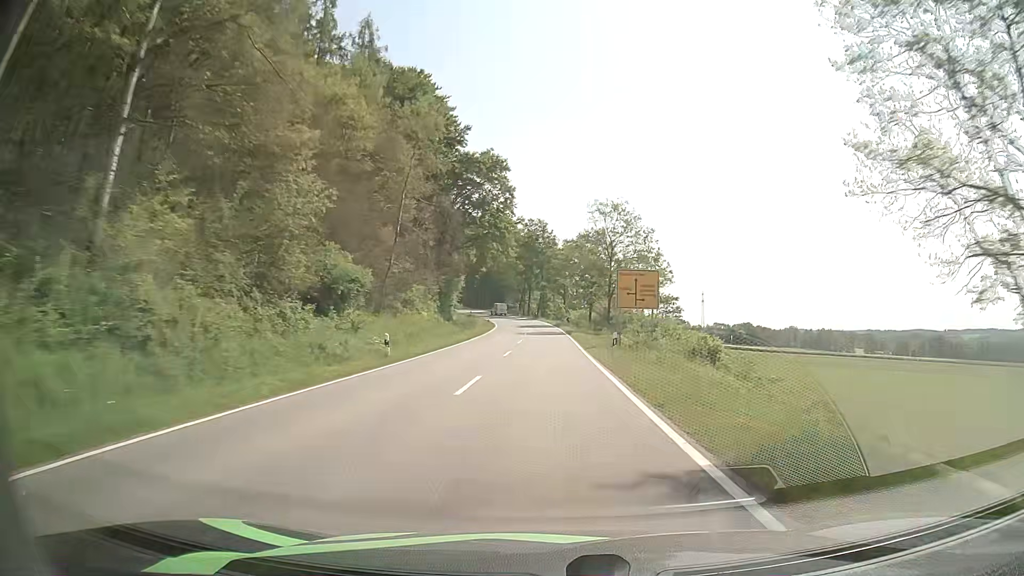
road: tertiary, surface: asphalt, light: Day
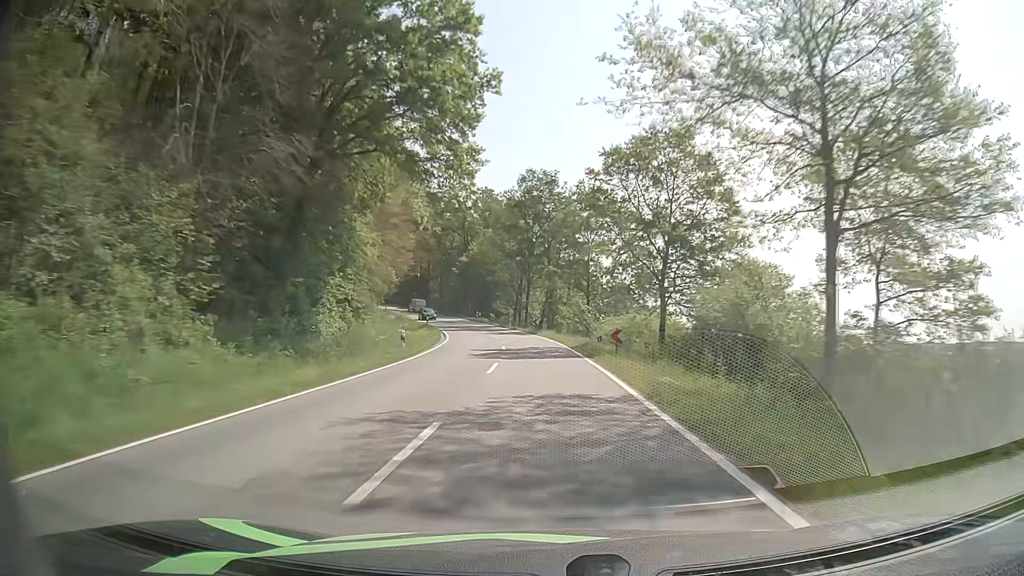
(-0.3, +44.8) m; -1°
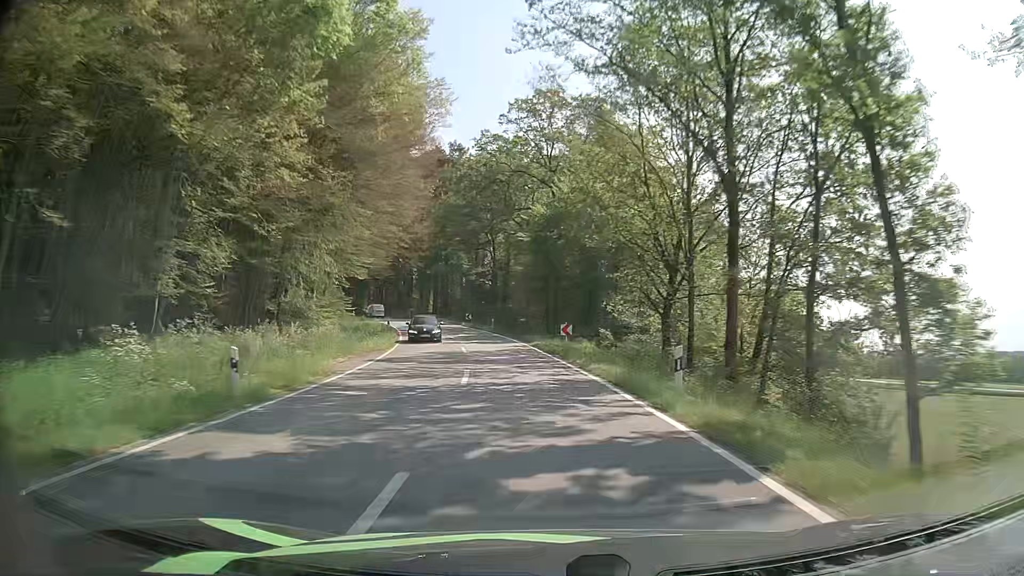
(-3.4, +52.4) m; -10°
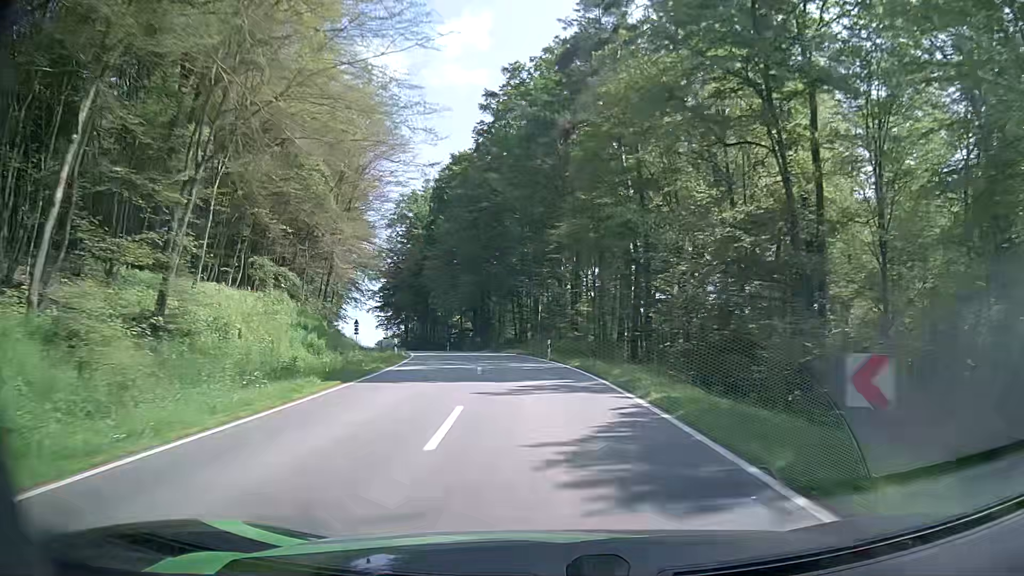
(-8.7, +56.5) m; -18°
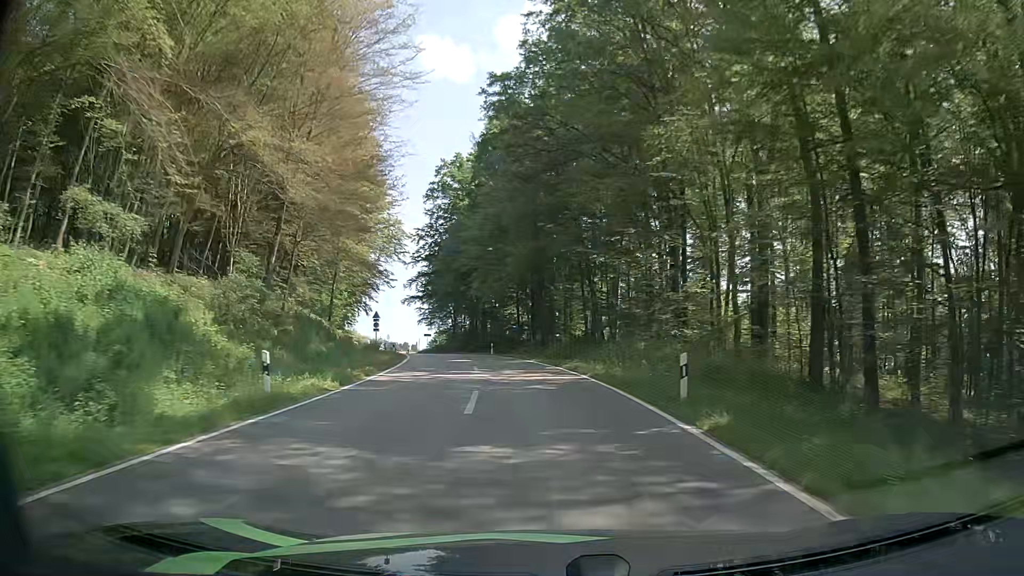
(-0.9, +21.8) m; -5°
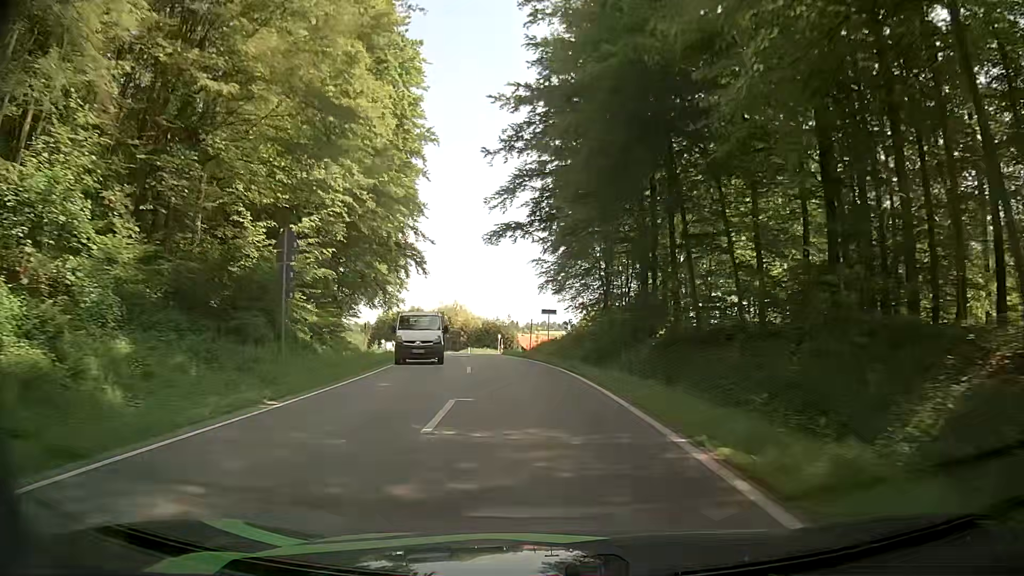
(-6.4, +51.7) m; -13°
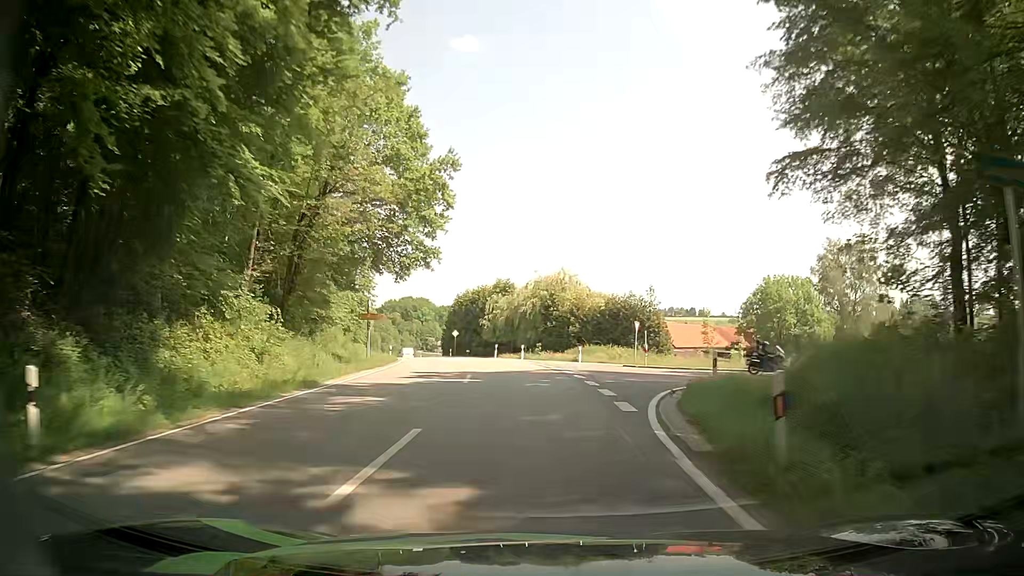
(-3.5, +40.7) m; -10°
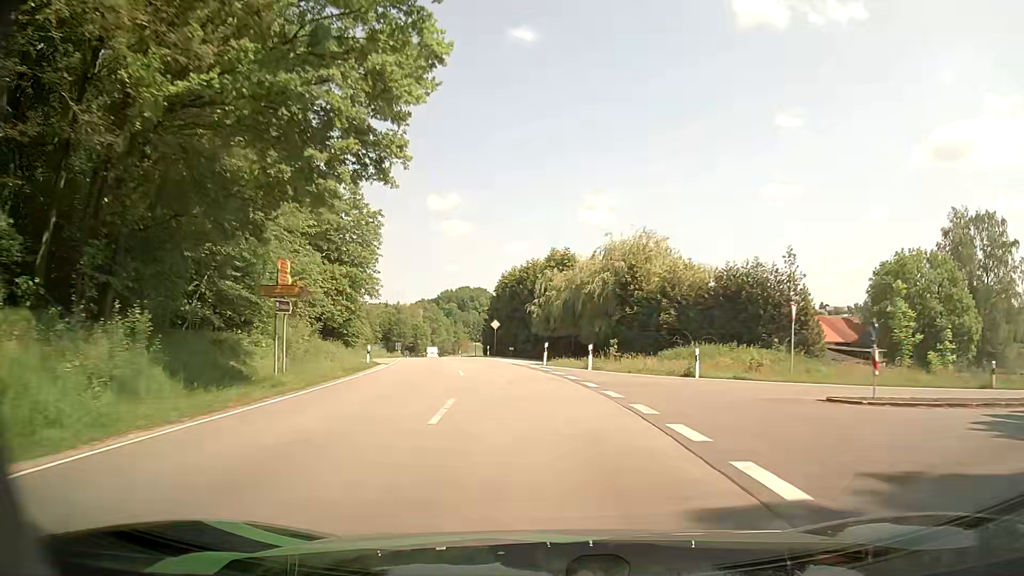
(-1.0, +21.3) m; -5°
(0, +10) (-1, +20) (-3, +30) (-4, +40) (-7, +49) (-9, +59) (-11, +69) (-13, +79) (-16, +88) (-18, +98) m
